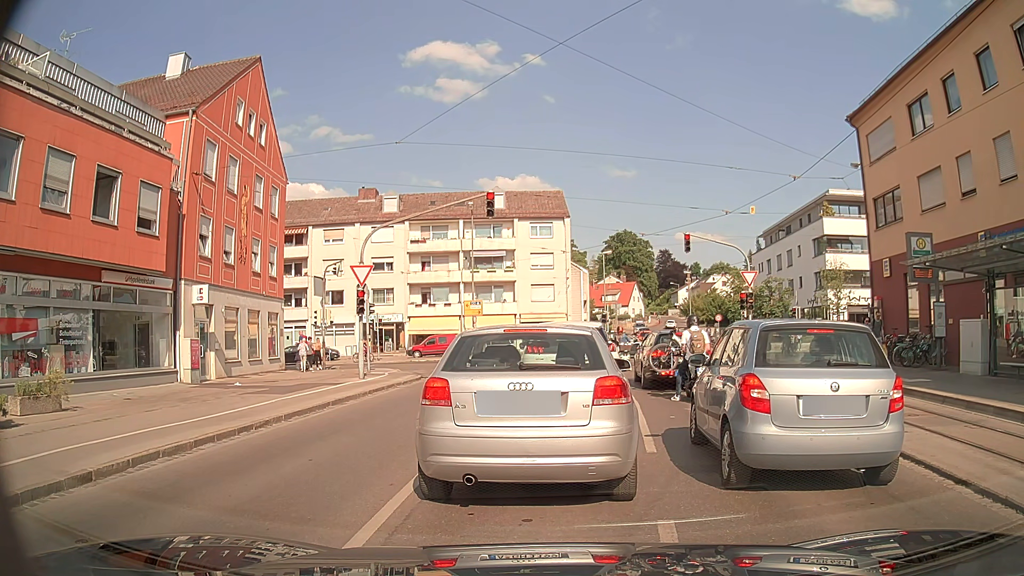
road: tertiary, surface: asphalt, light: Day
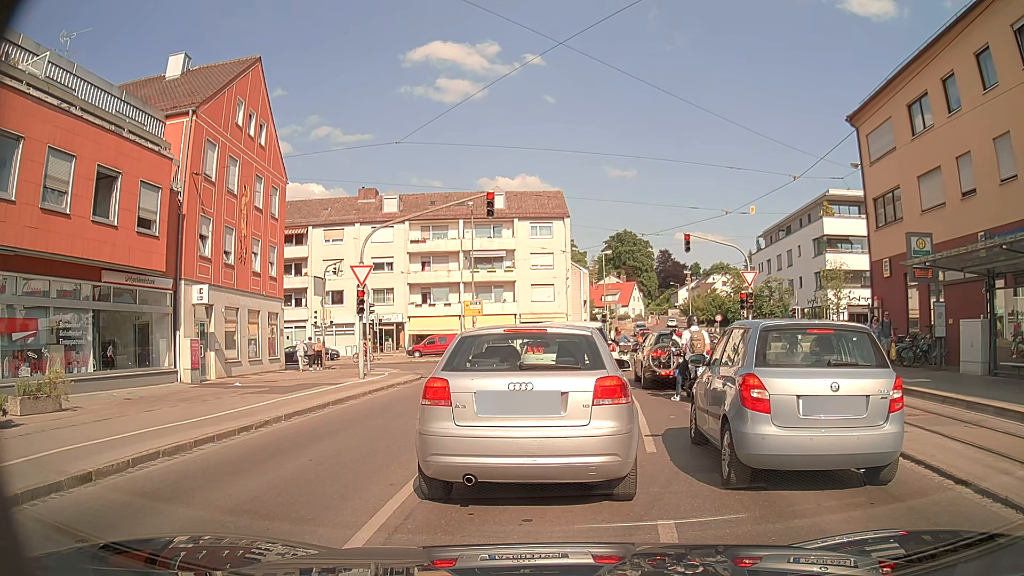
(0.0, 0.0) m; 0°
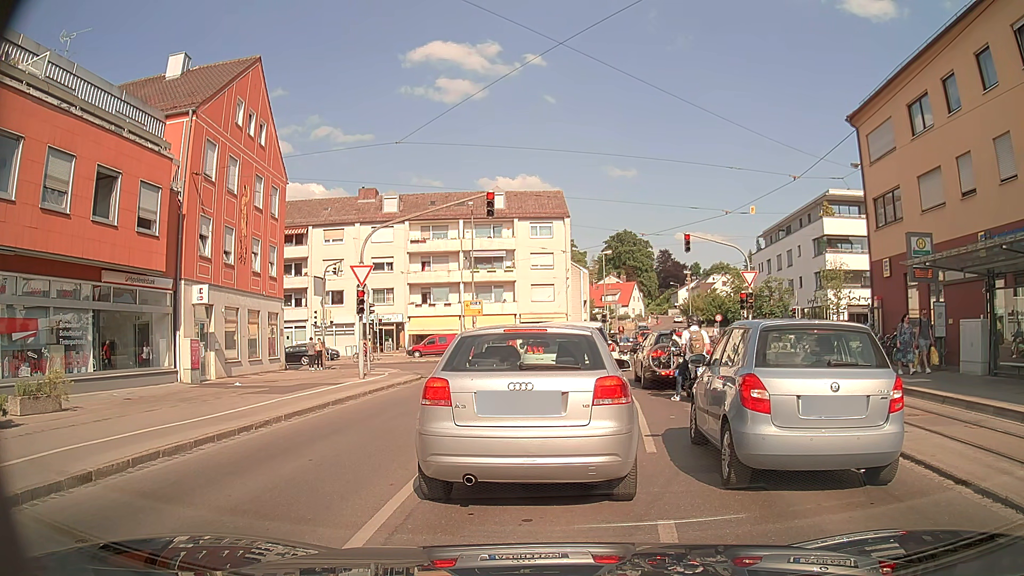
(0.0, 0.0) m; 0°
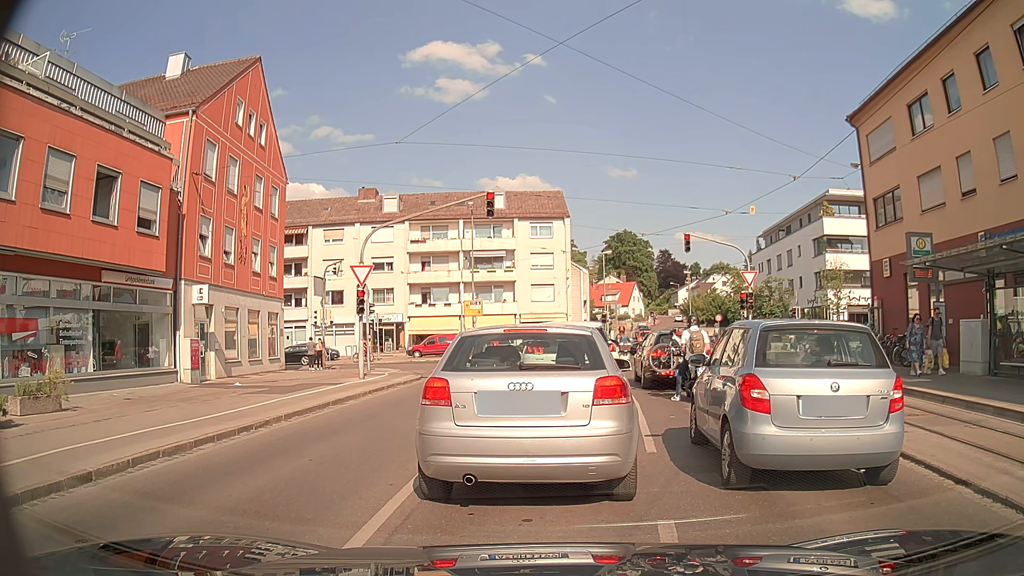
(0.0, 0.0) m; 0°
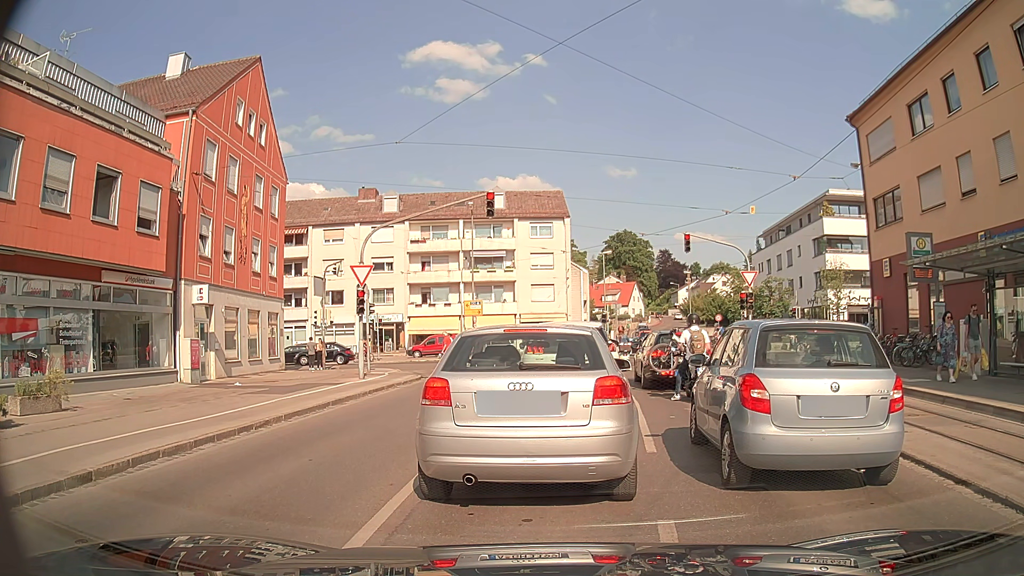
(0.0, 0.0) m; 0°
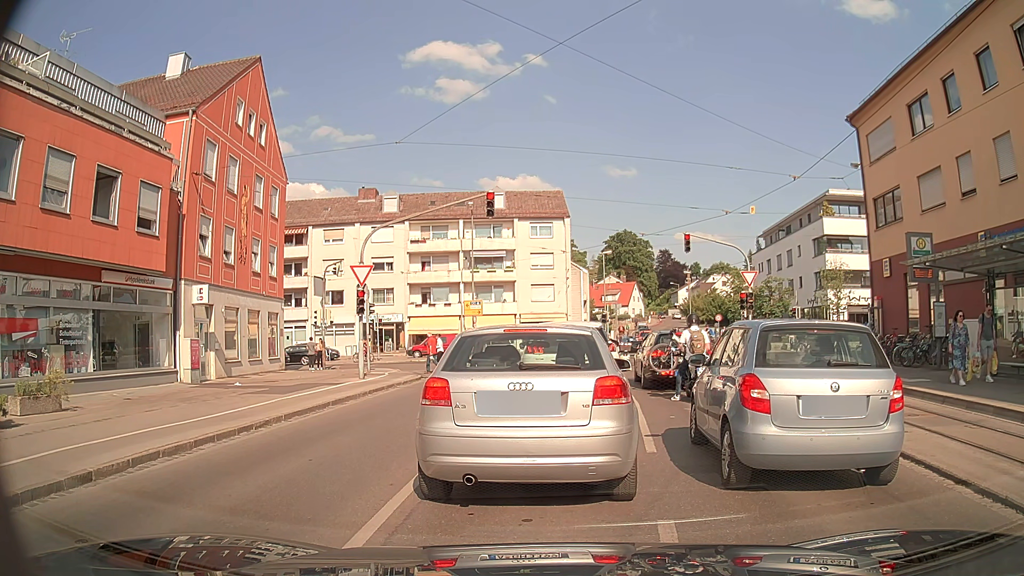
(0.0, 0.0) m; 0°
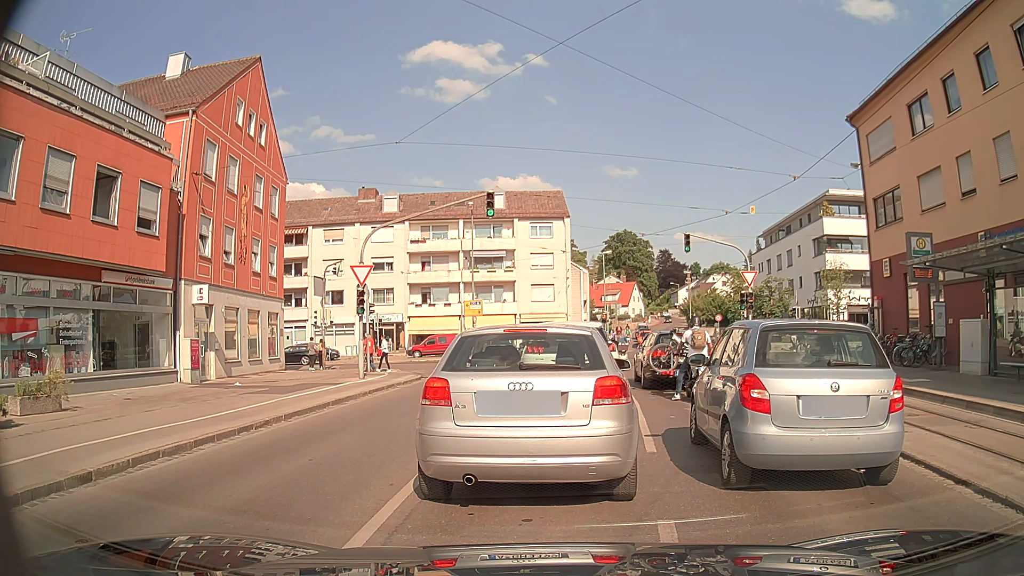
(0.0, 0.0) m; 0°
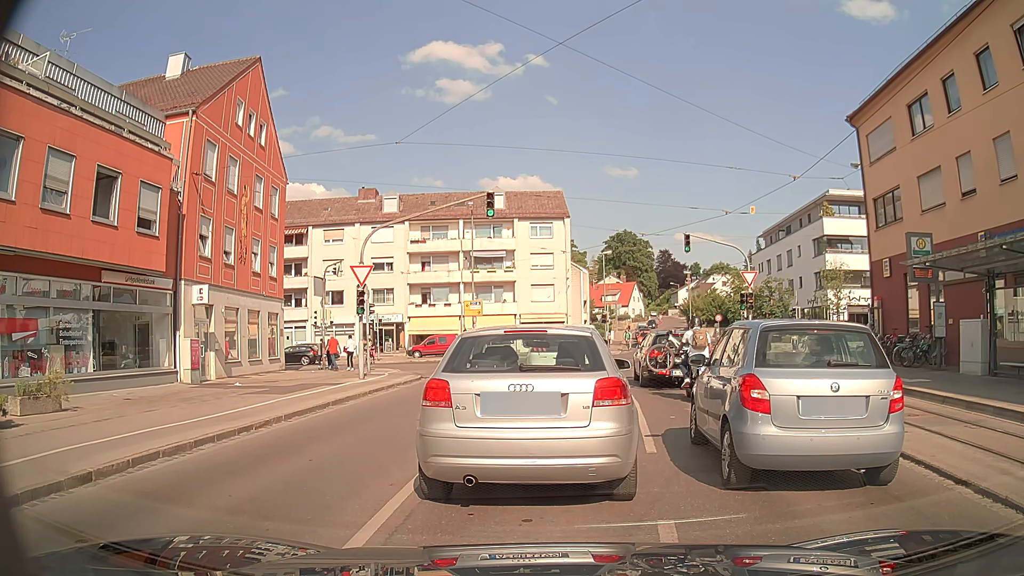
(0.0, 0.0) m; 0°
(0, +10) (0, +20) (0, +30) (-2, +39) (-11, +45) (-21, +45) (-31, +44) (-40, +43) (-50, +41) (-60, +39) m
